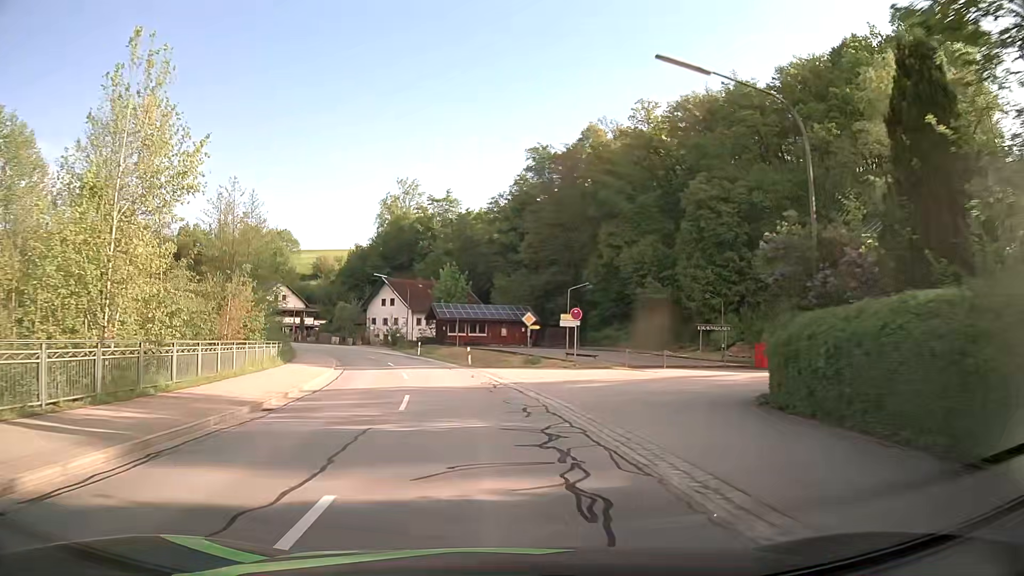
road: secondary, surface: asphalt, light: Day
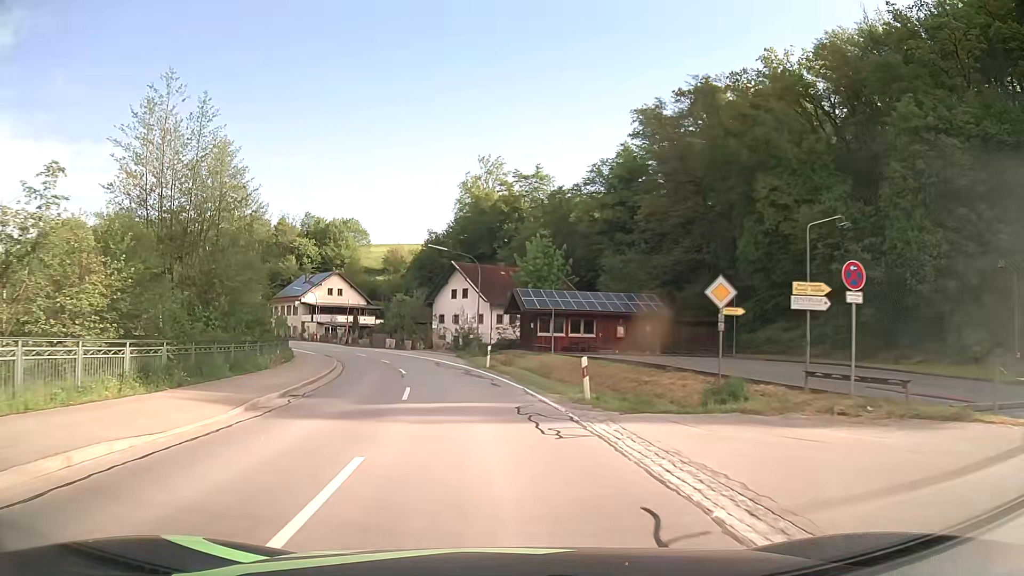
(-1.6, +22.1) m; -8°
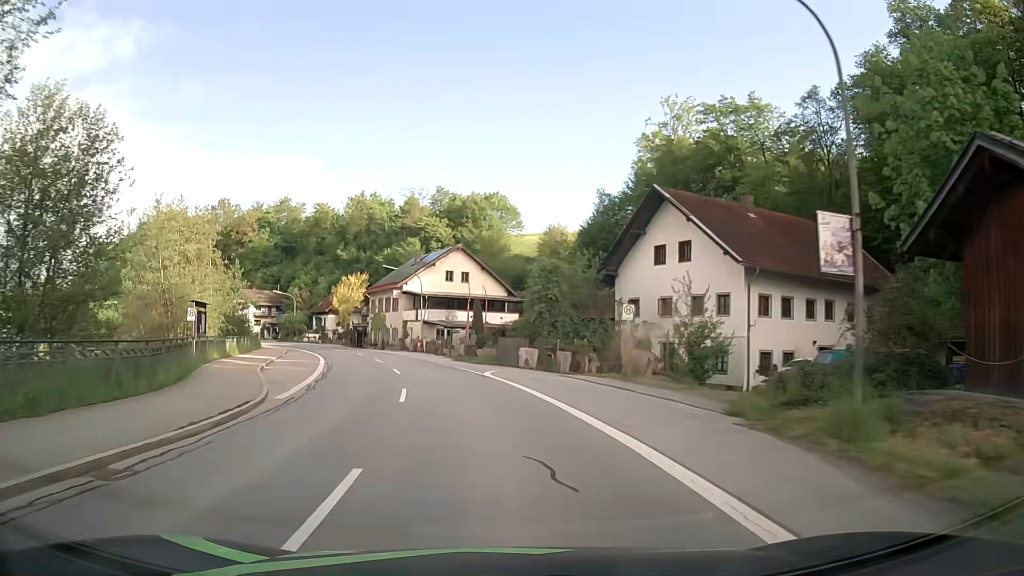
(-4.4, +36.8) m; -14°
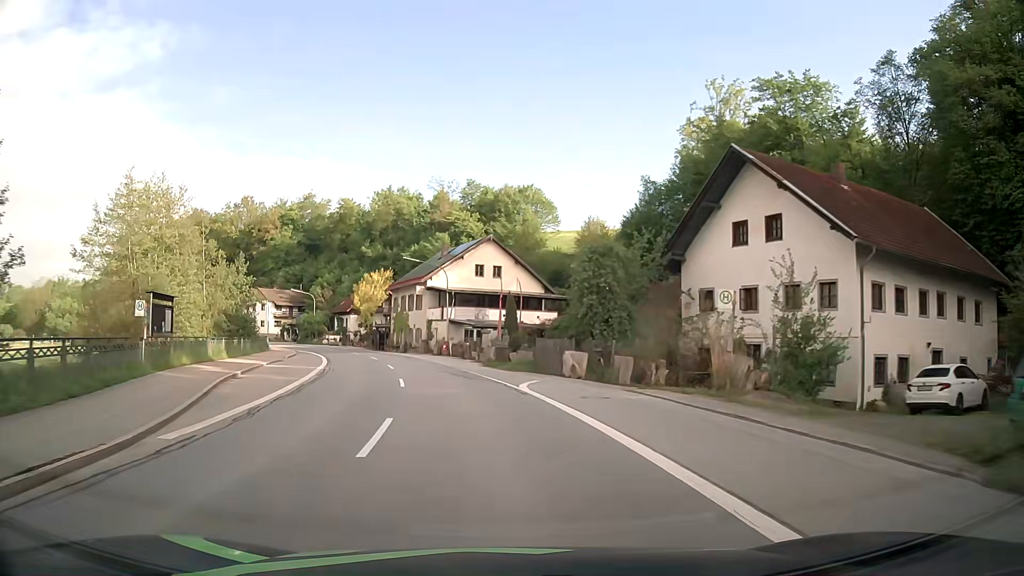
(-0.2, +7.4) m; -3°
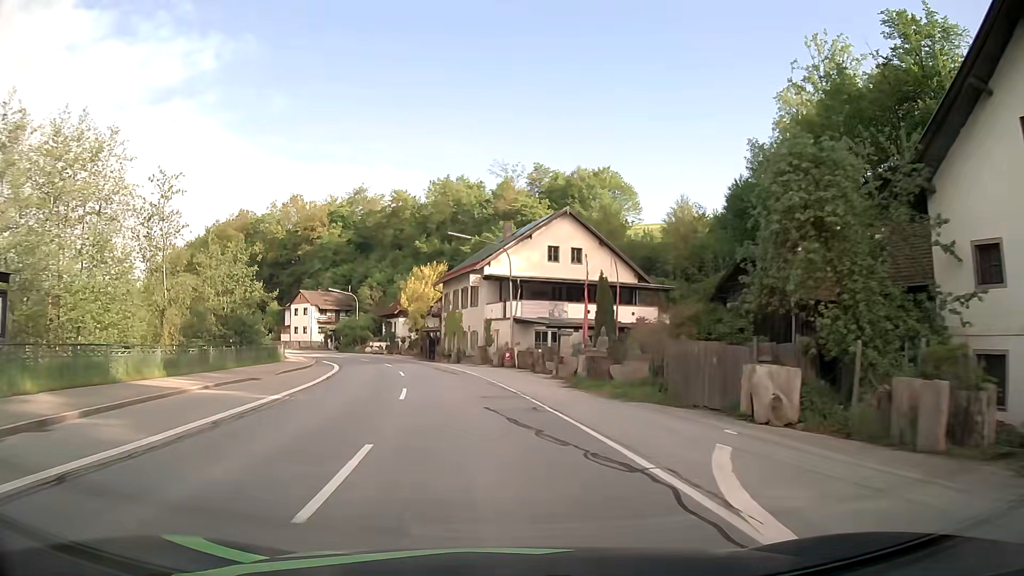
(-0.7, +14.9) m; -6°
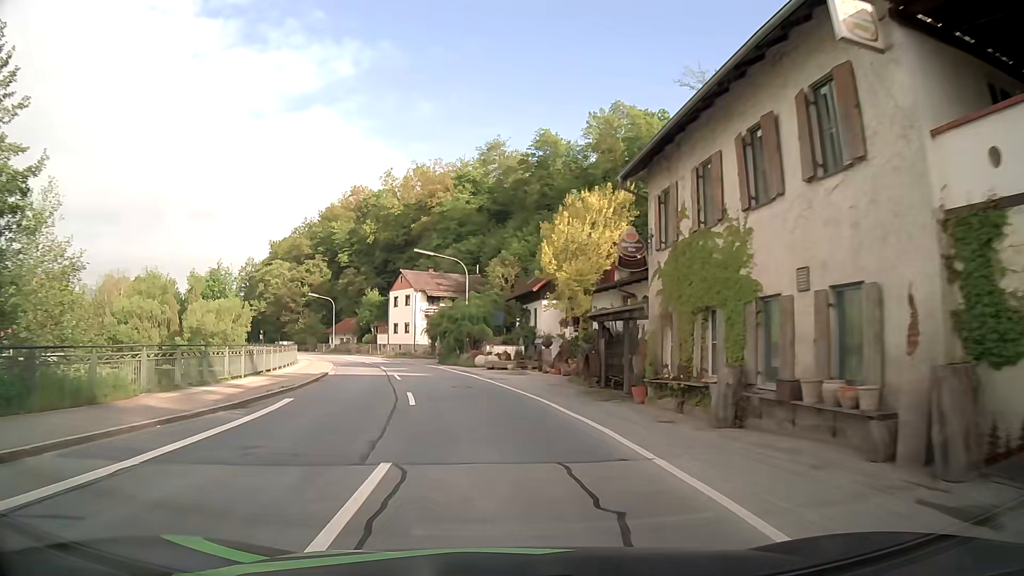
(-4.7, +37.2) m; -14°
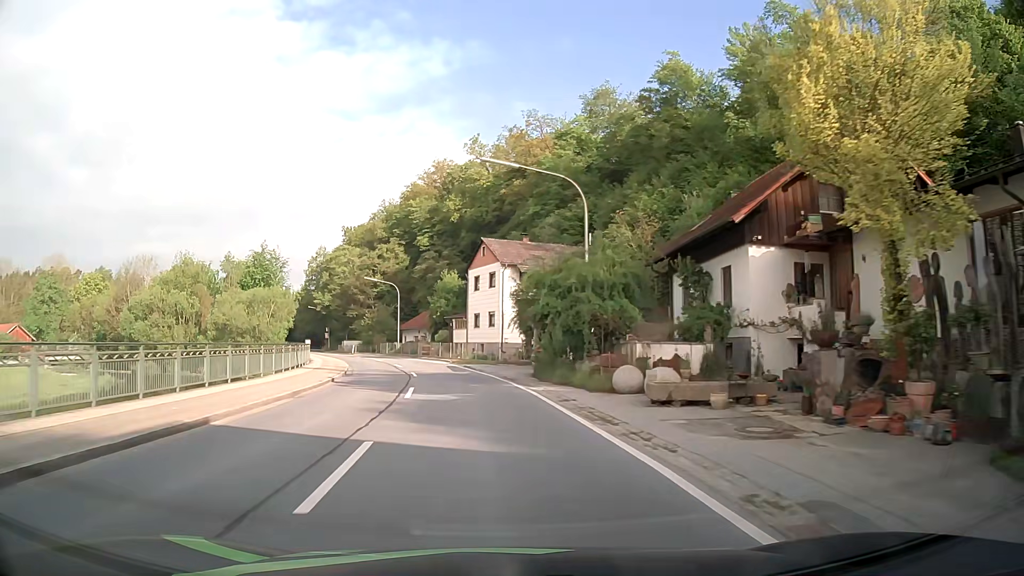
(-1.7, +22.7) m; -9°
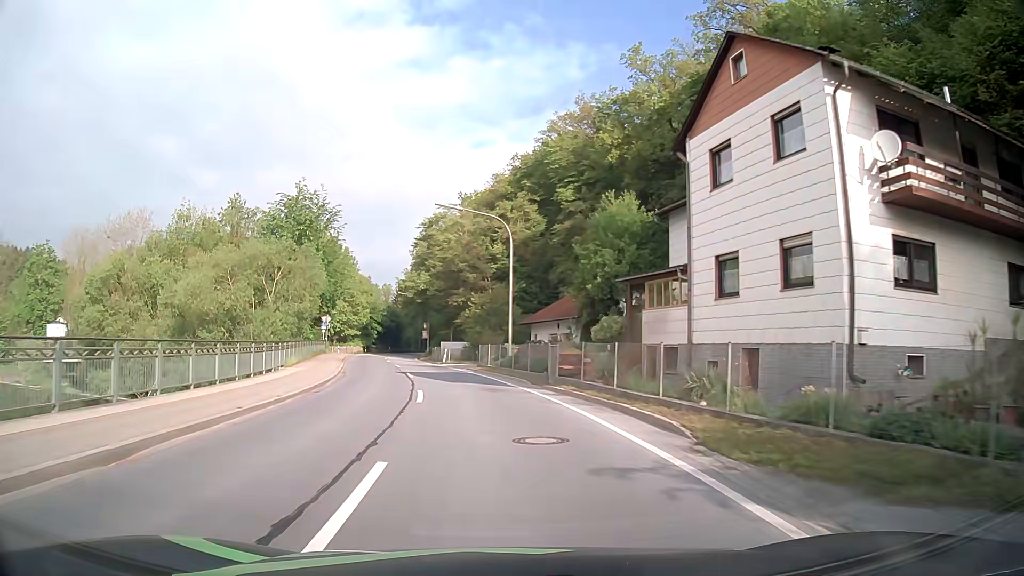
(-4.0, +37.6) m; -12°
(0, +10) (-1, +20) (-2, +30) (-4, +40) (-6, +50) (-8, +59) (-10, +69) (-11, +79) (-13, +89) (-14, +99) m
